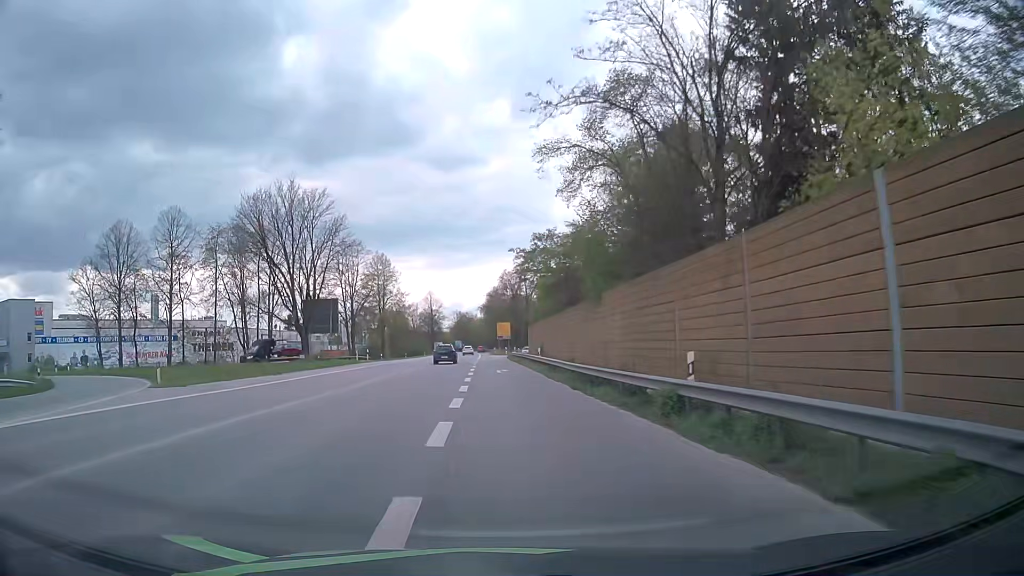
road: primary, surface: asphalt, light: Day
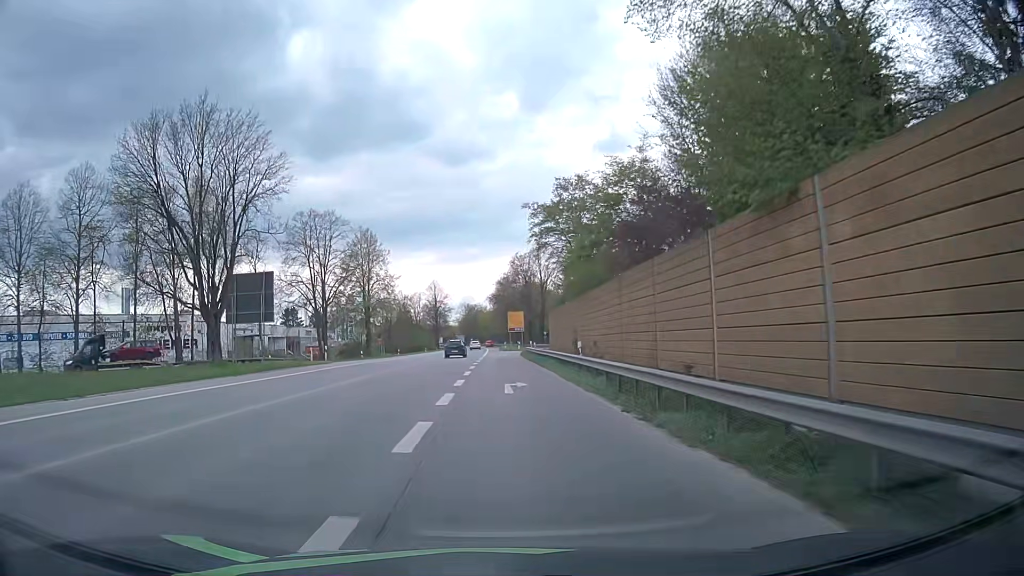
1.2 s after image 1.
(-0.3, +18.8) m; -2°
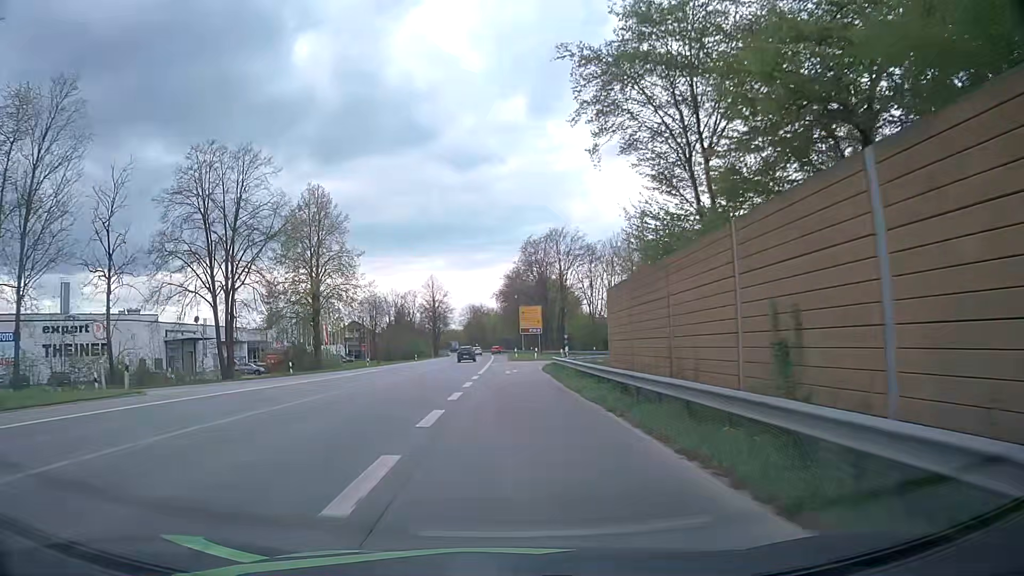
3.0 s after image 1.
(-0.2, +26.7) m; 0°
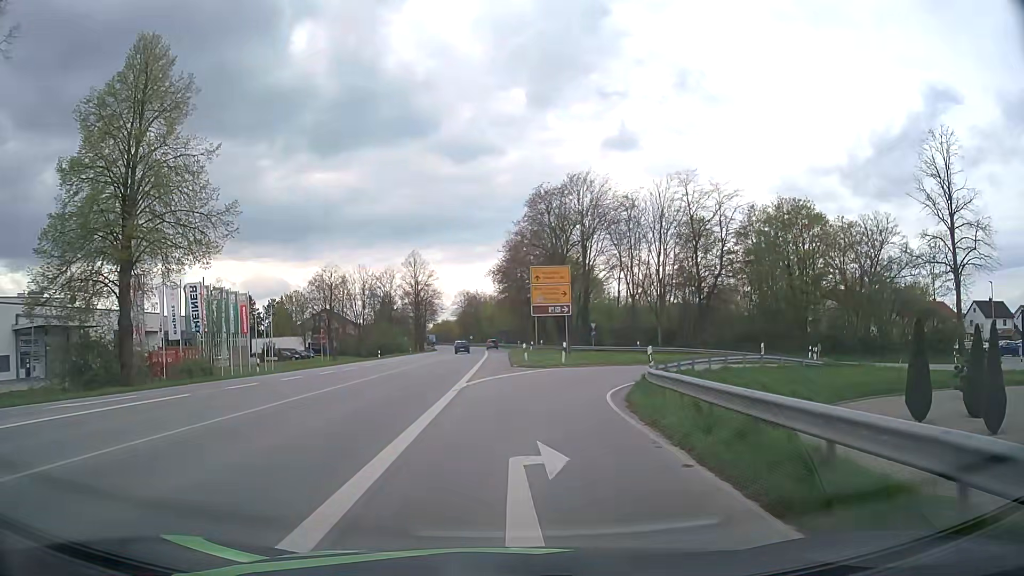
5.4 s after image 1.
(-0.2, +30.6) m; 0°
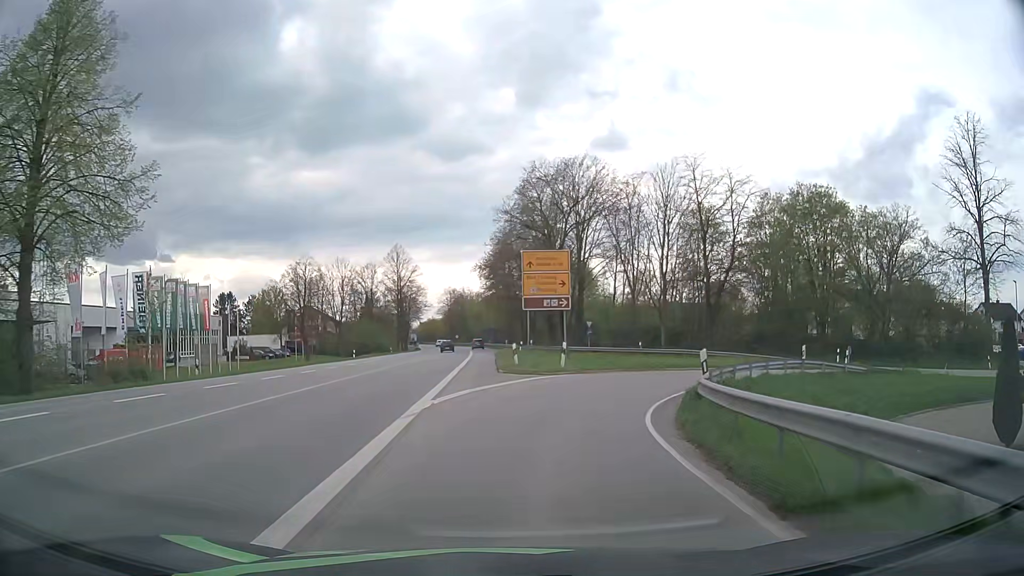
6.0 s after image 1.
(0.0, +6.4) m; +1°
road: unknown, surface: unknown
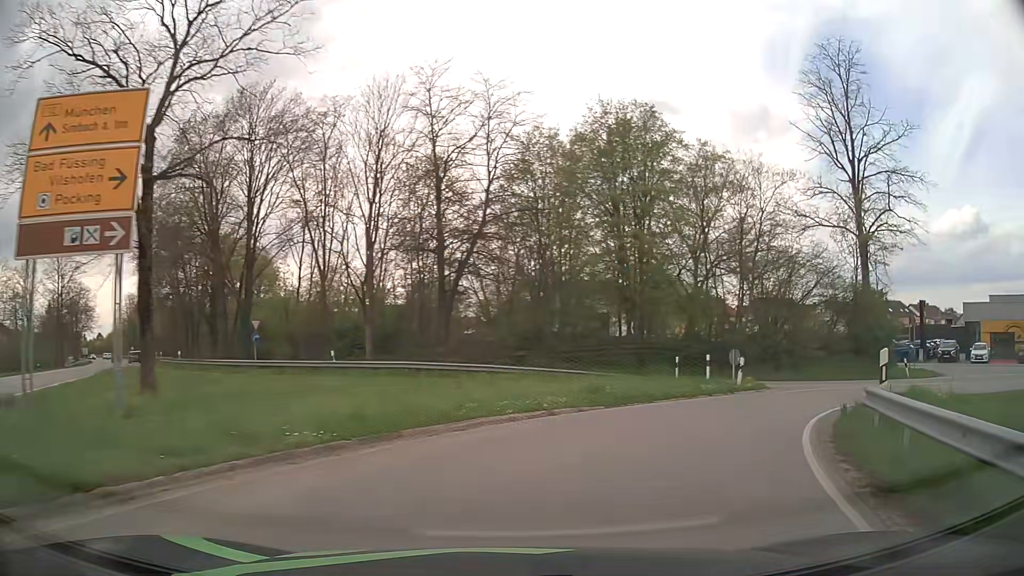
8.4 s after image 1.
(+3.2, +20.8) m; +25°
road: primary_link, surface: asphalt
